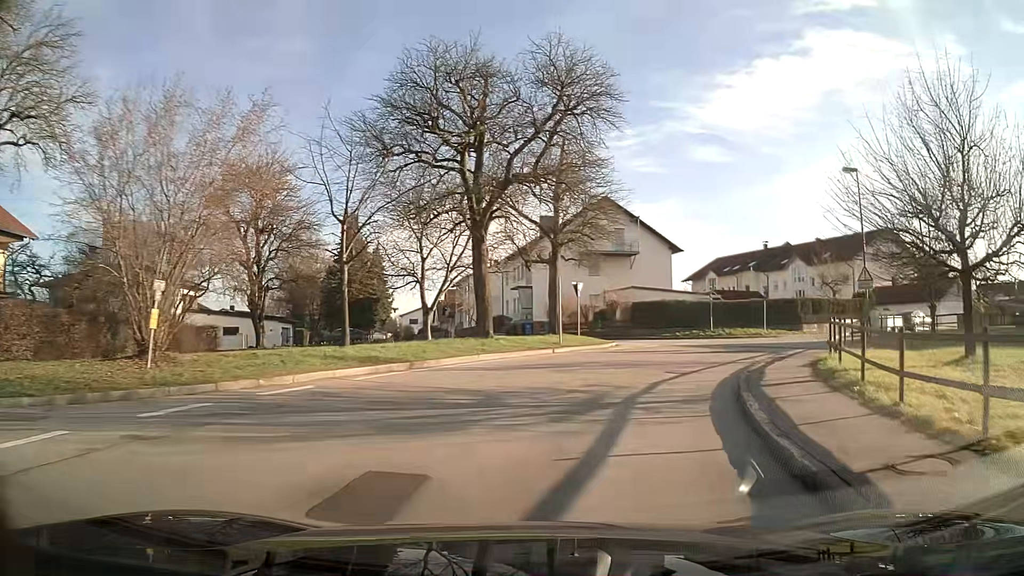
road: unclassified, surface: asphalt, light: Day
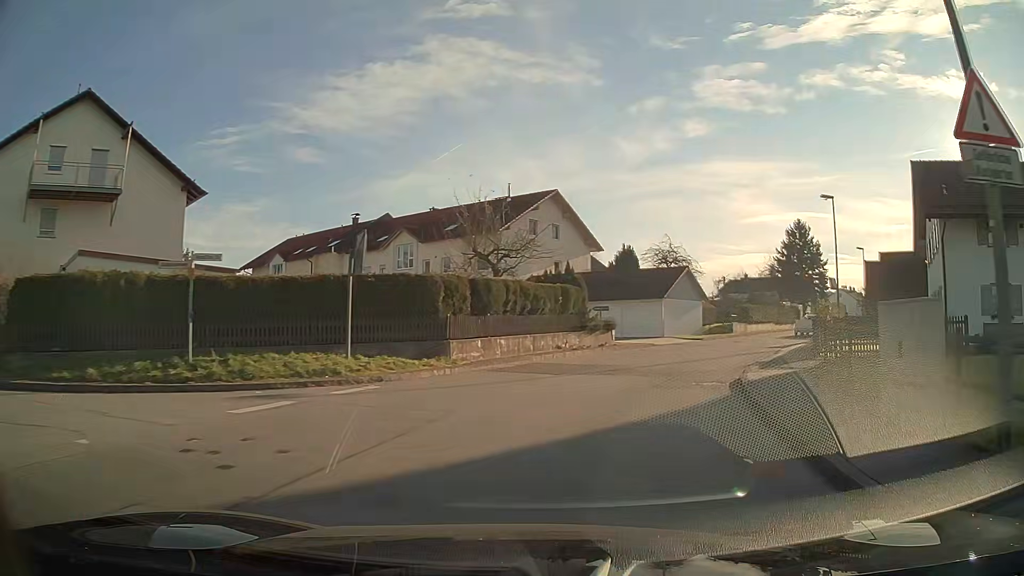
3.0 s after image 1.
(+8.3, +26.3) m; +35°
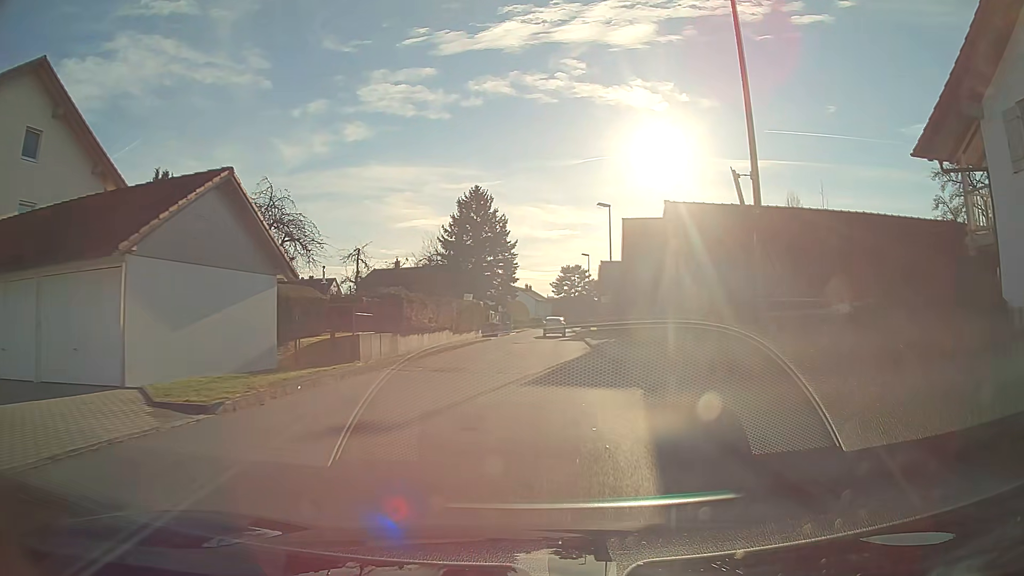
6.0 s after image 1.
(+8.3, +28.3) m; +28°
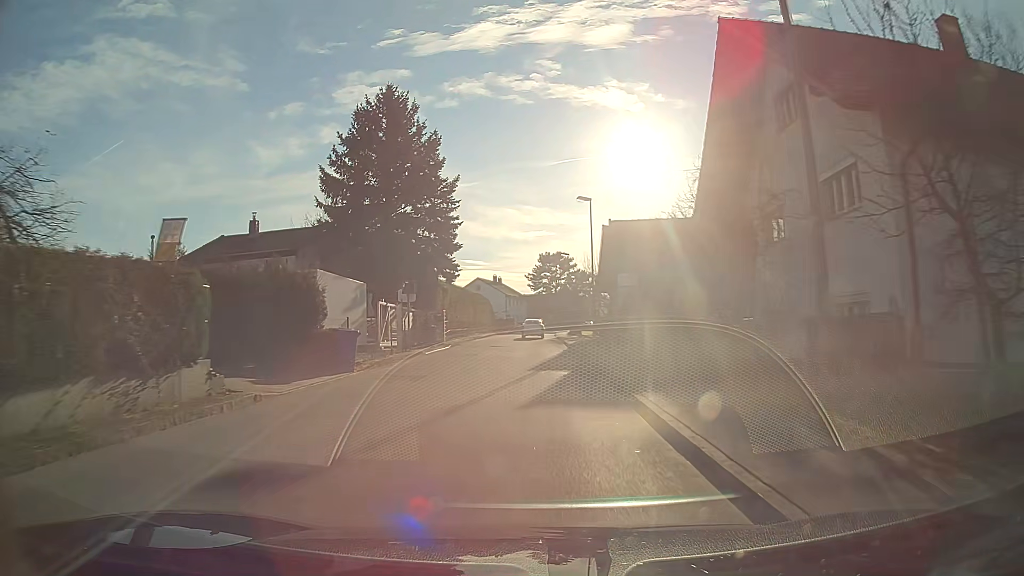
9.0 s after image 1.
(+1.0, +33.6) m; +2°
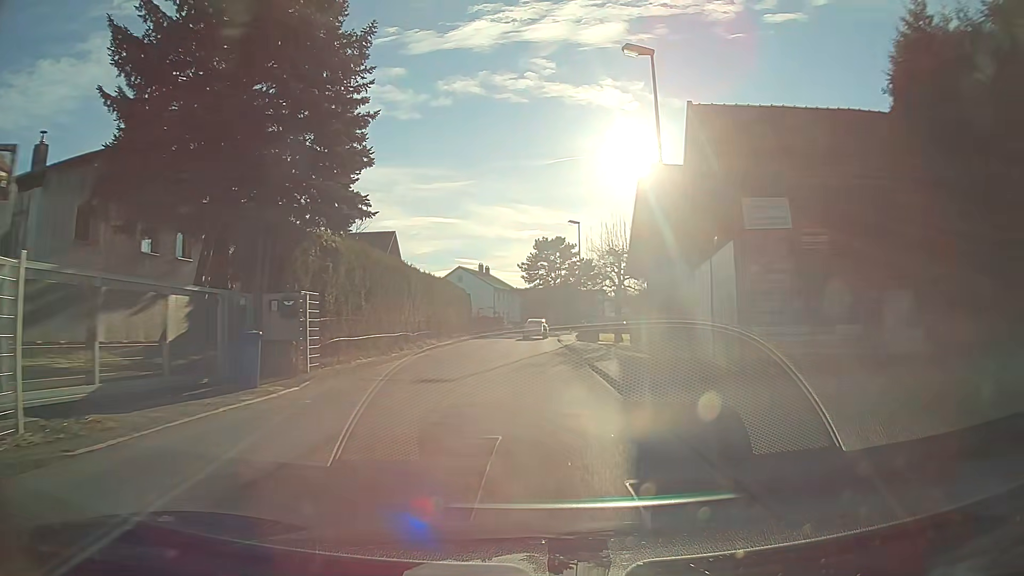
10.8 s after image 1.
(0.0, +21.8) m; 0°
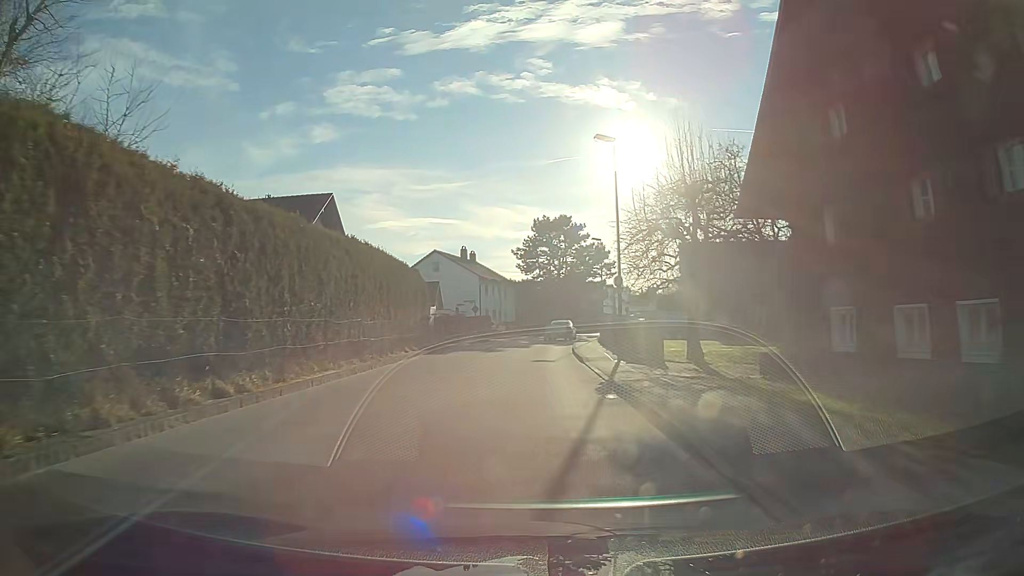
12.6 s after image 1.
(0.0, +22.1) m; 0°
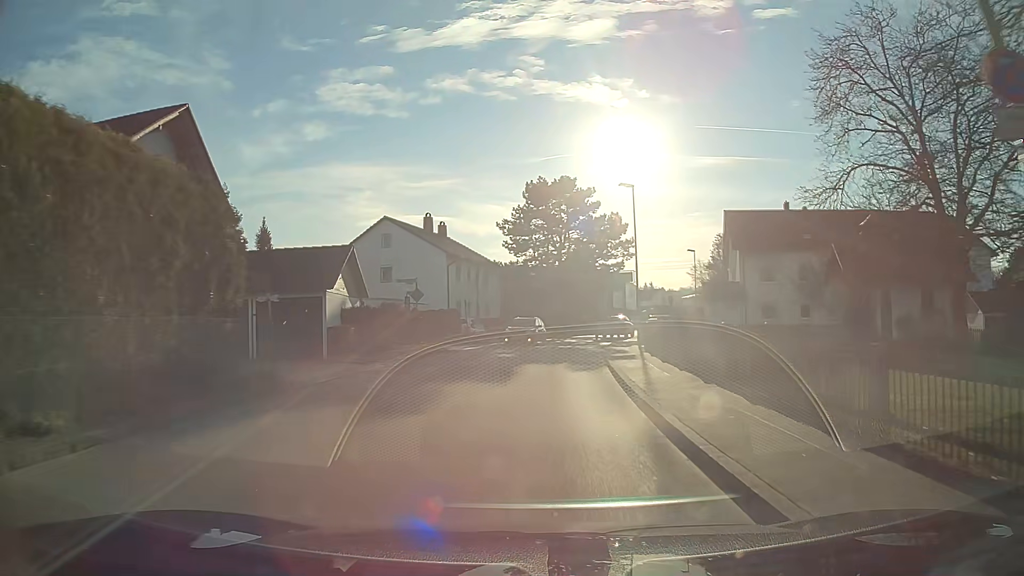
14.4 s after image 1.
(+0.1, +21.7) m; +1°
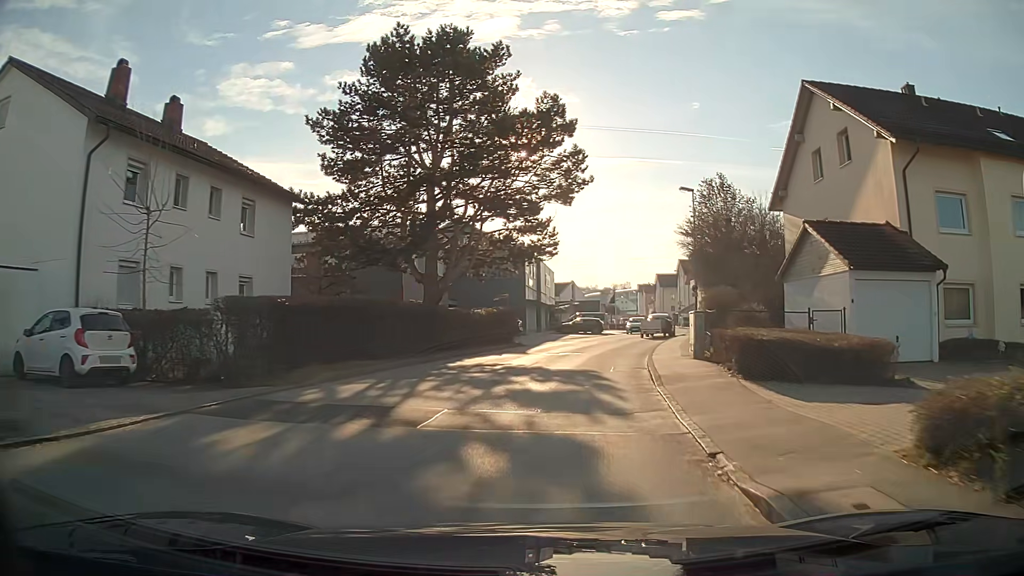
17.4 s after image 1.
(+2.4, +33.8) m; +10°
(0, +10) (+1, +20) (+3, +30) (+6, +39) (+9, +49) (+11, +59) (+13, +69) (+15, +78) (+16, +88) (+16, +98) m
